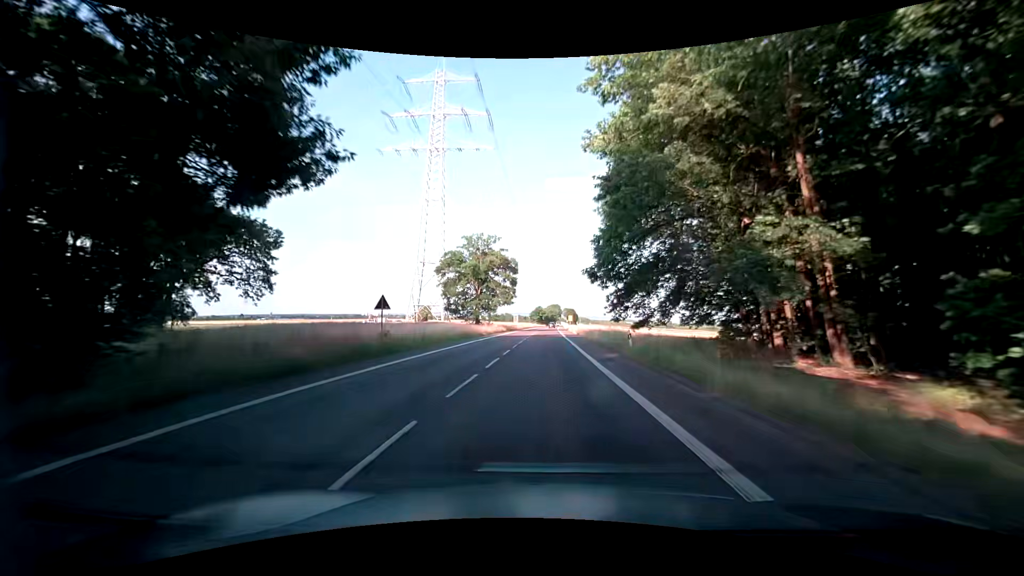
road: secondary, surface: asphalt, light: Day
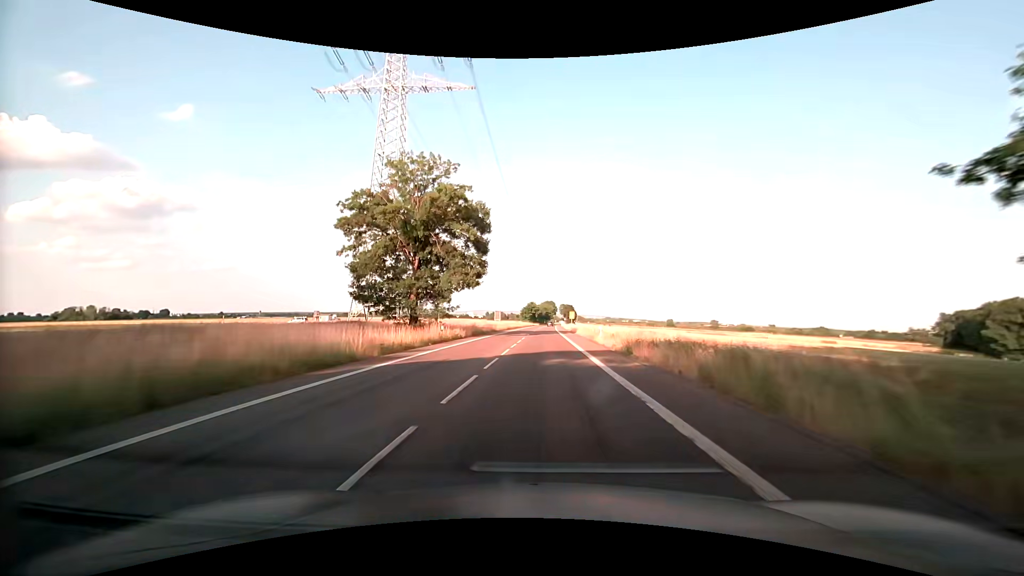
(+0.2, +35.8) m; +1°
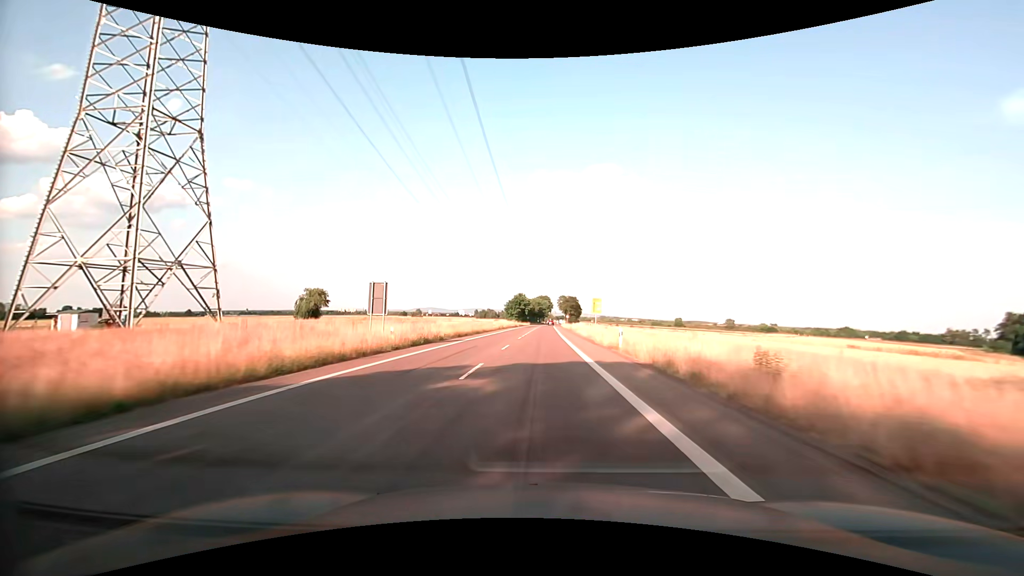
(+0.4, +61.6) m; +1°
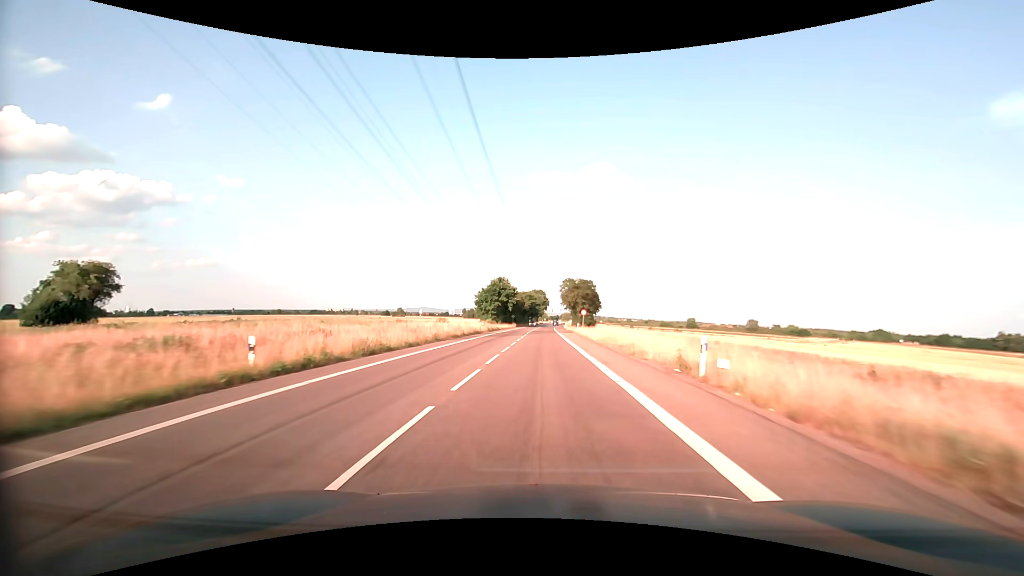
(0.0, +62.5) m; 0°
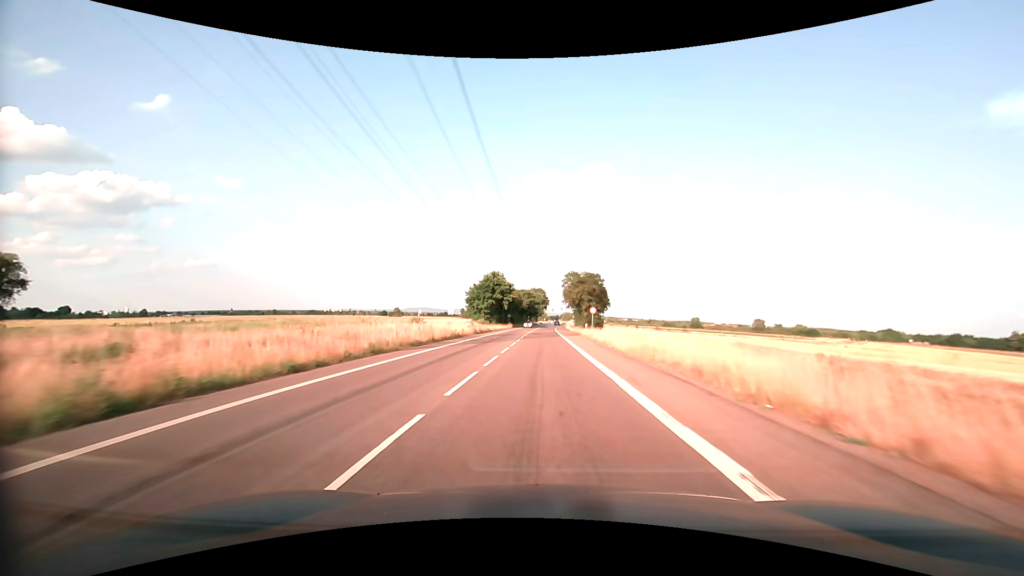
(+0.1, +12.3) m; 0°
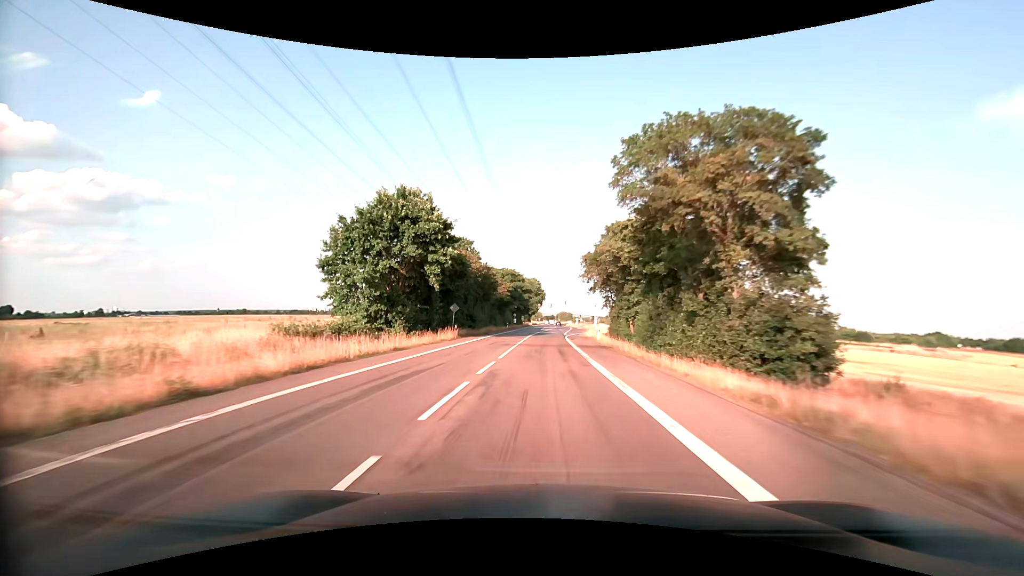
(+0.4, +60.8) m; +1°
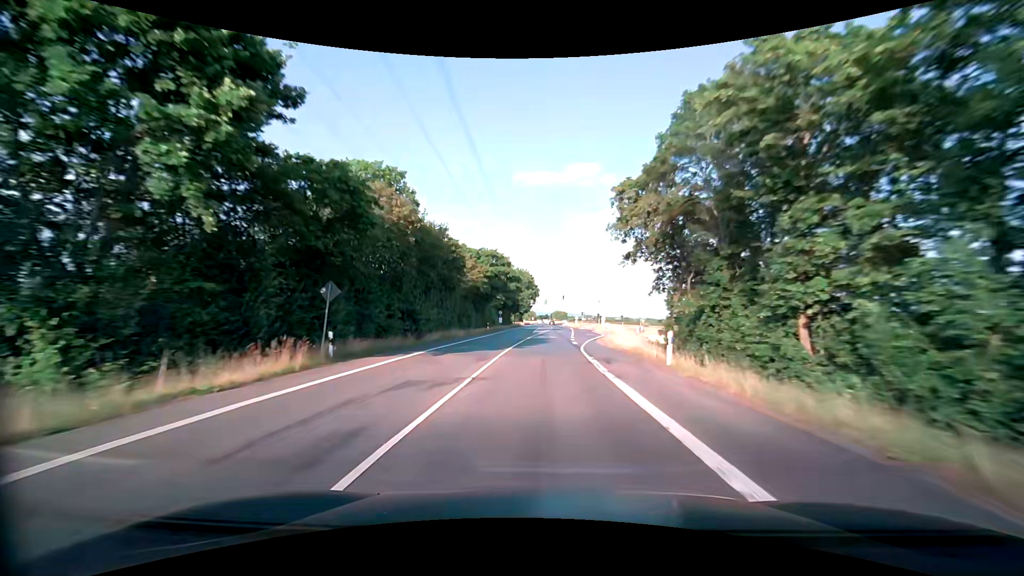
(+0.1, +24.0) m; +1°
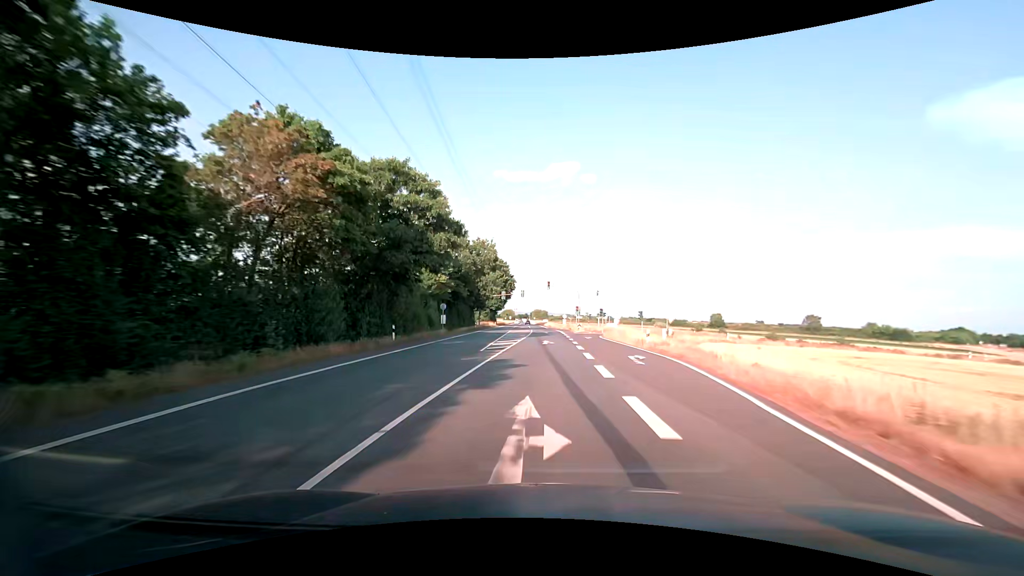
(+0.7, +35.8) m; +2°
(0, +10) (0, +20) (0, +30) (0, +40) (0, +50) (0, +60) (0, +70) (0, +80) (0, +90) (0, +100) m
